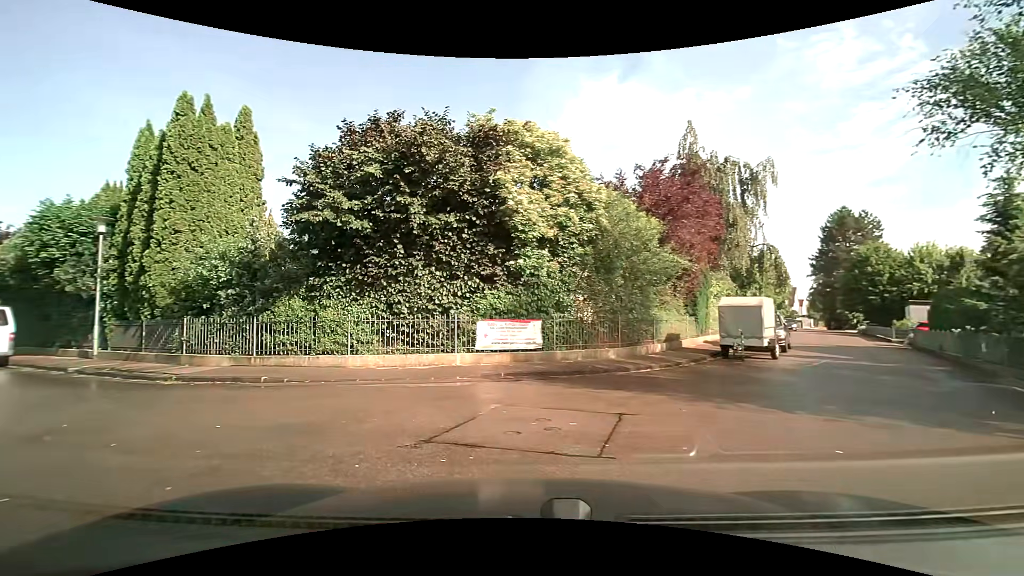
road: residential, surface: asphalt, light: Day
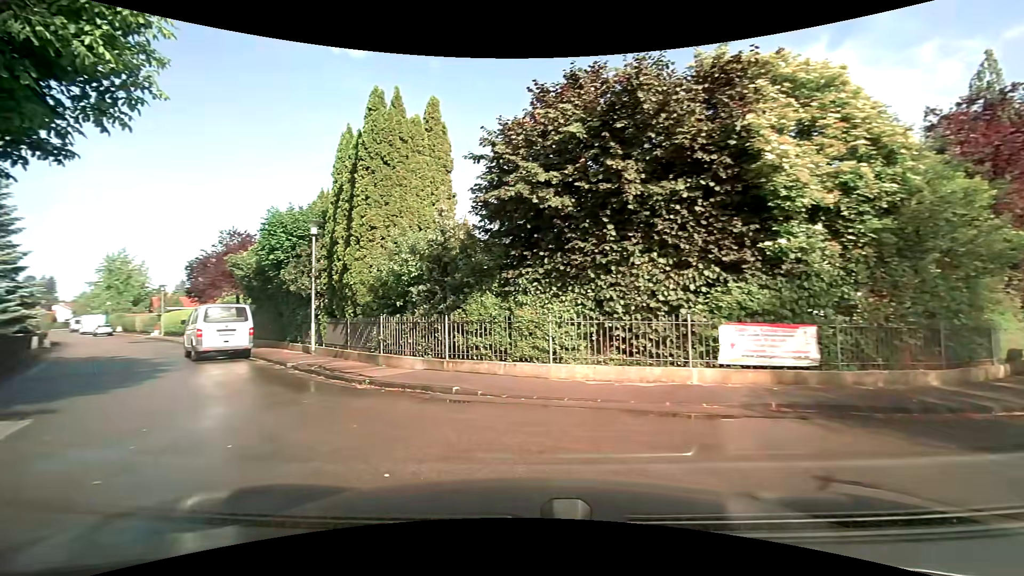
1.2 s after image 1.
(-0.5, +2.9) m; -20°
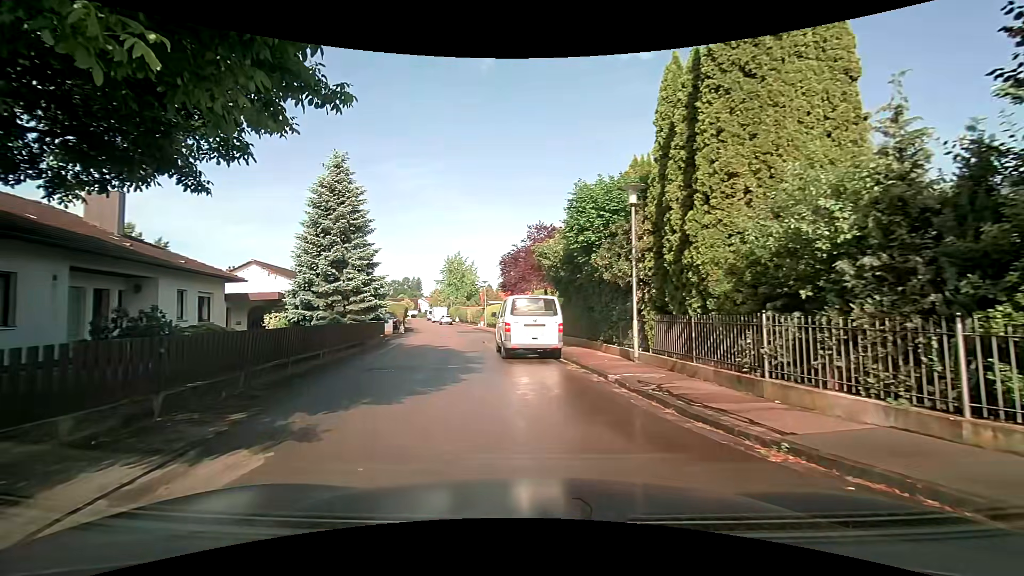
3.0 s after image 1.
(-1.7, +4.9) m; -33°
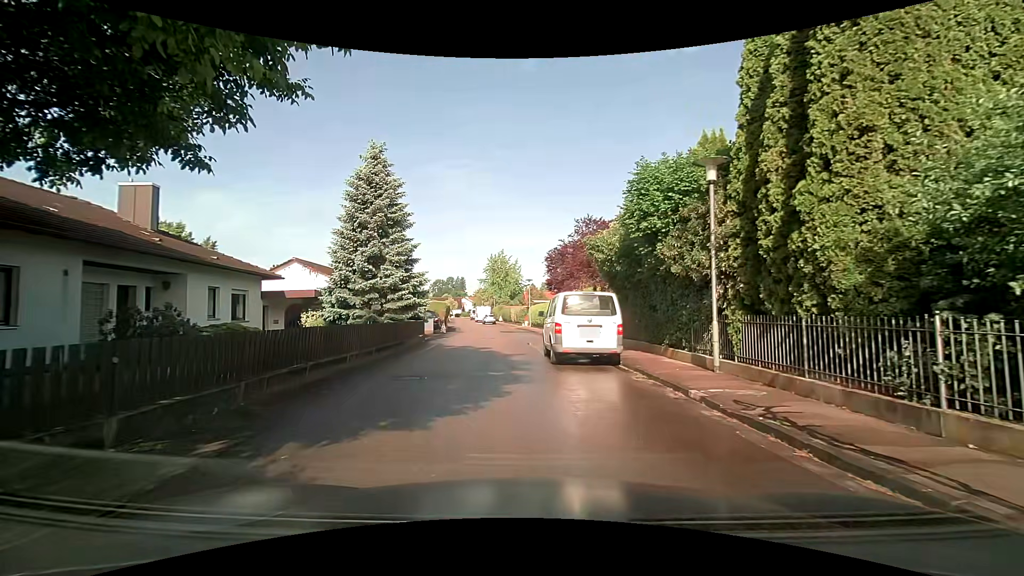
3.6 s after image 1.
(-0.1, +1.9) m; -7°
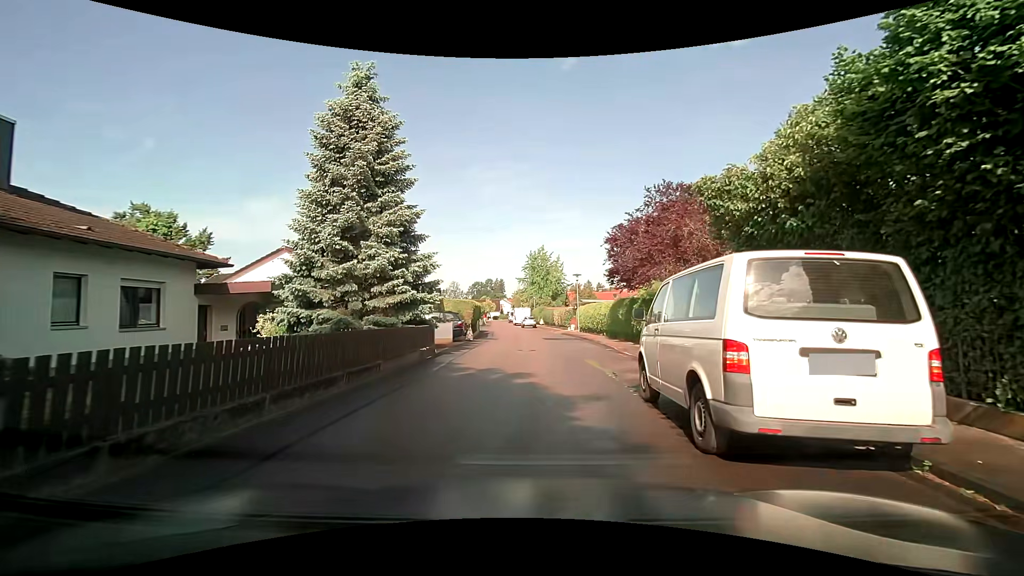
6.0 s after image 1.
(-0.7, +8.6) m; -6°
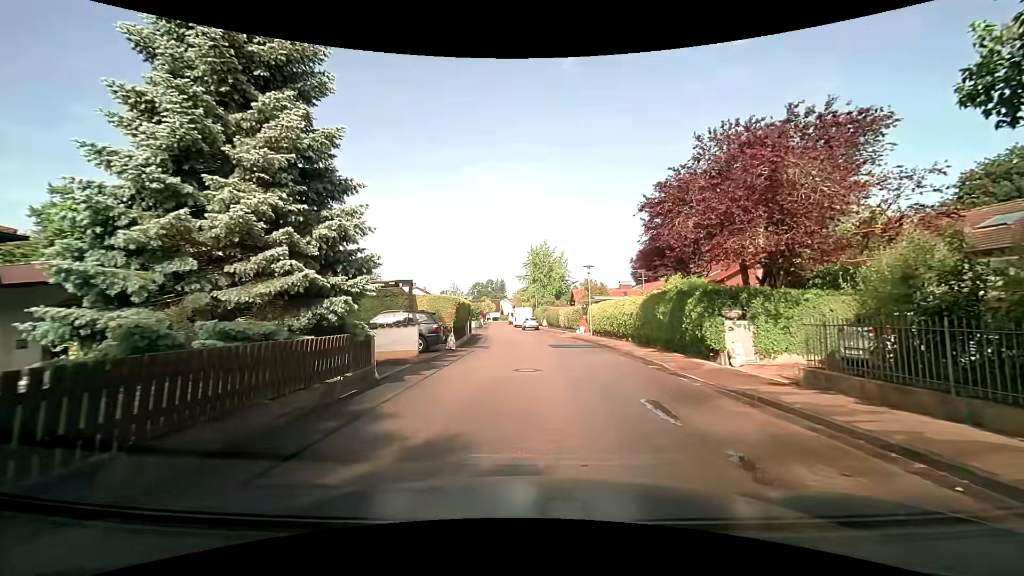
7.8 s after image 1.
(-0.1, +7.4) m; -1°
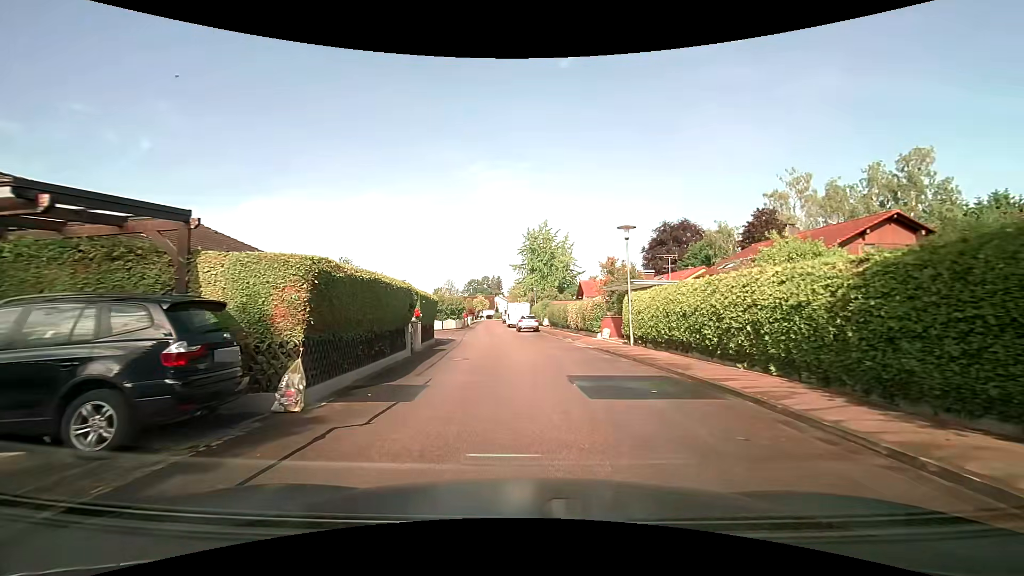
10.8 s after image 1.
(+0.2, +14.4) m; +1°
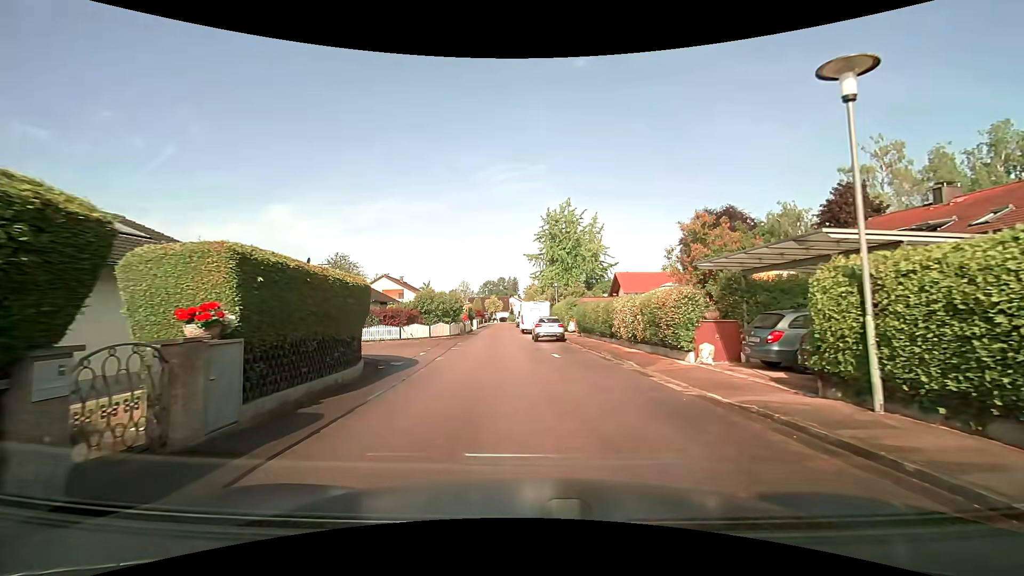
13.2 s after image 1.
(-0.3, +13.1) m; -2°
(0, +10) (-1, +20) (-1, +30) (-2, +40) (-3, +50) (-4, +60) (-4, +70) (-4, +80) (-4, +90) (-4, +100) m
